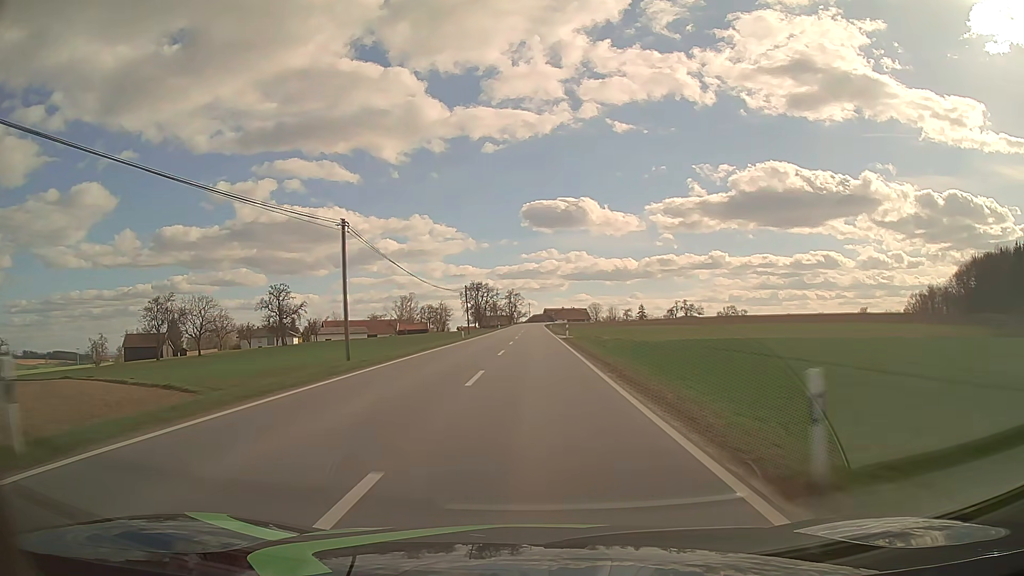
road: tertiary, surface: asphalt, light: Day
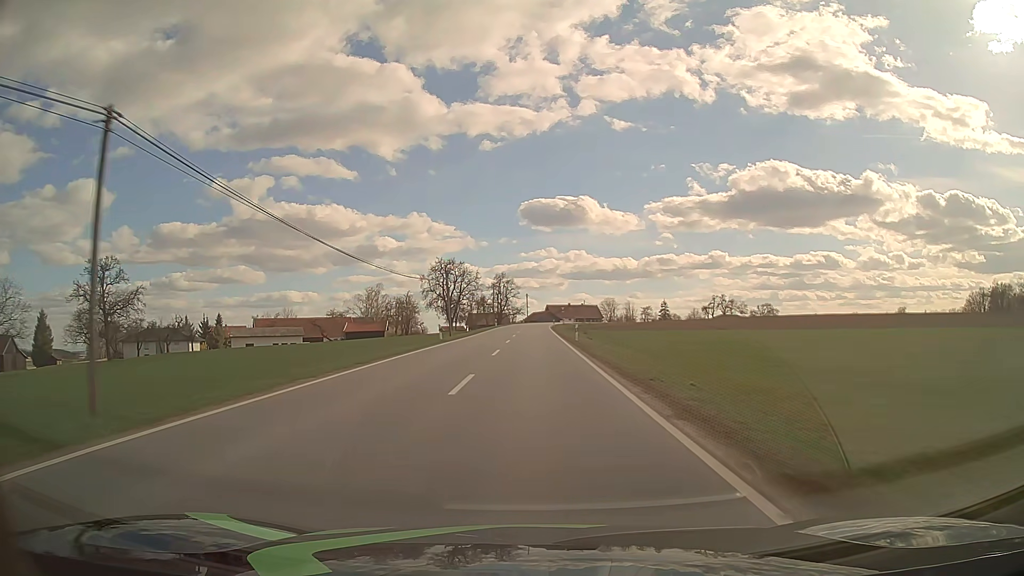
(+0.1, +62.4) m; 0°
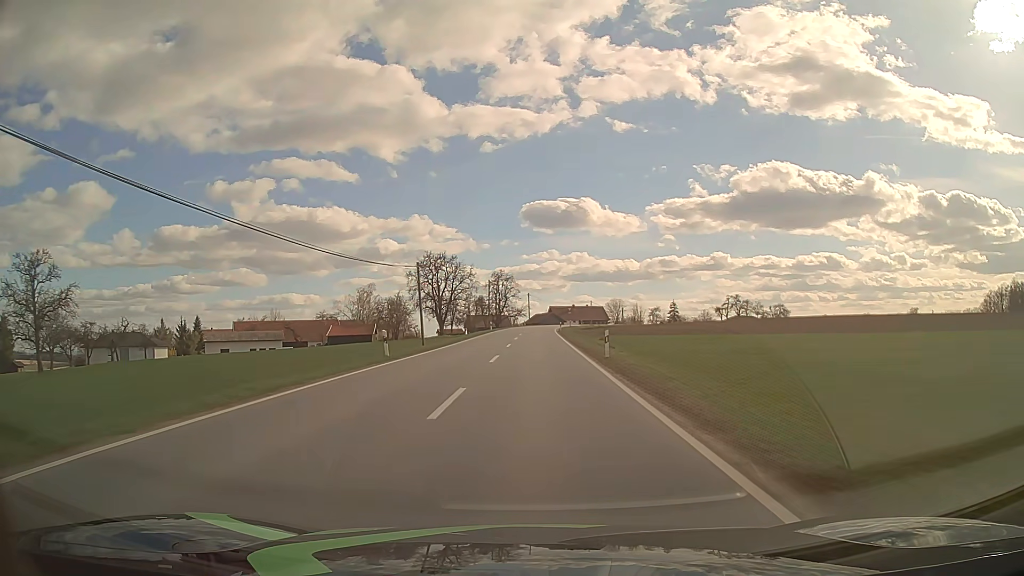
(0.0, +14.7) m; 0°
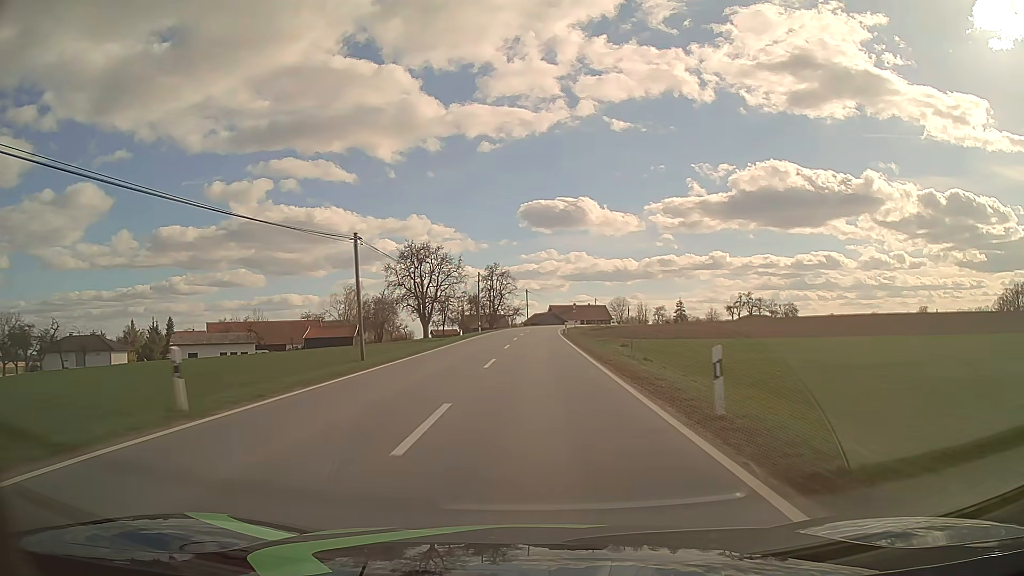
(0.0, +14.3) m; 0°
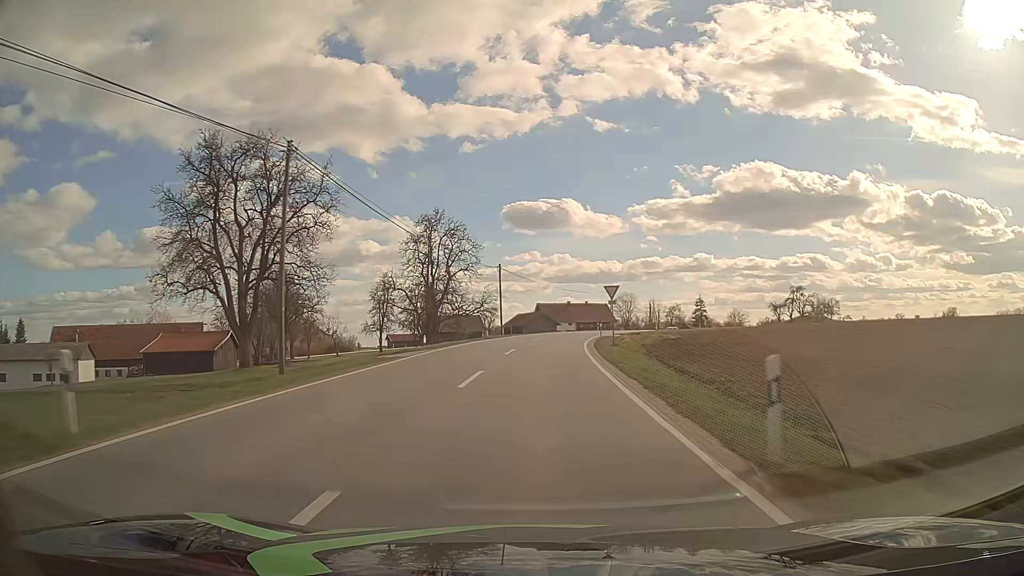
(+0.4, +53.5) m; +1°
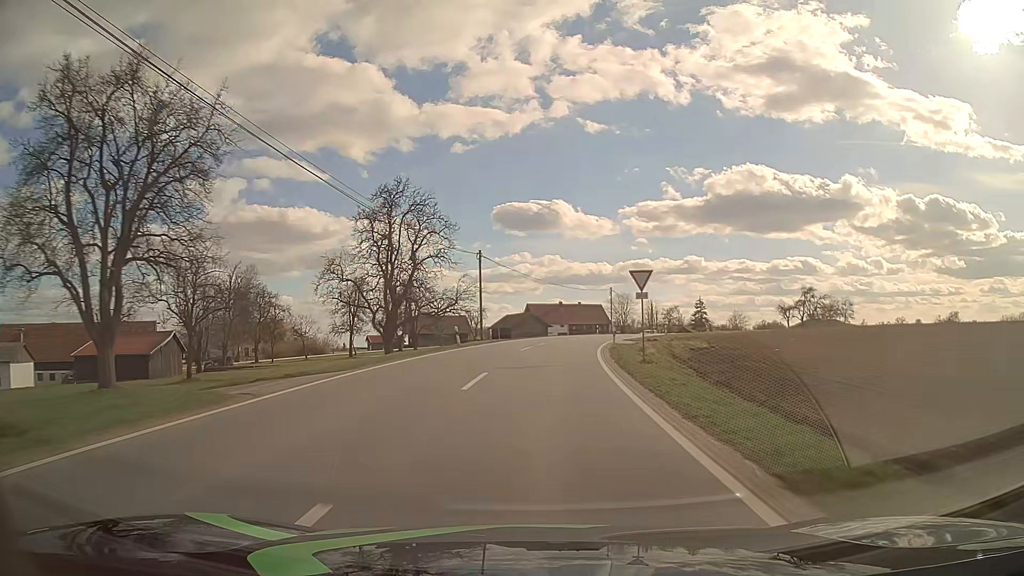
(+0.1, +12.3) m; +1°
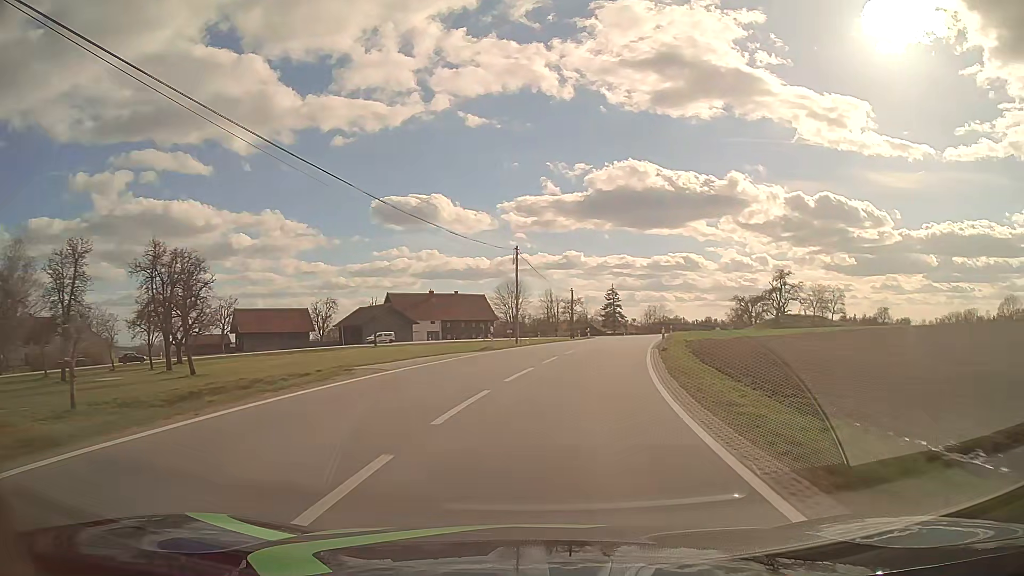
(+3.3, +44.5) m; +10°
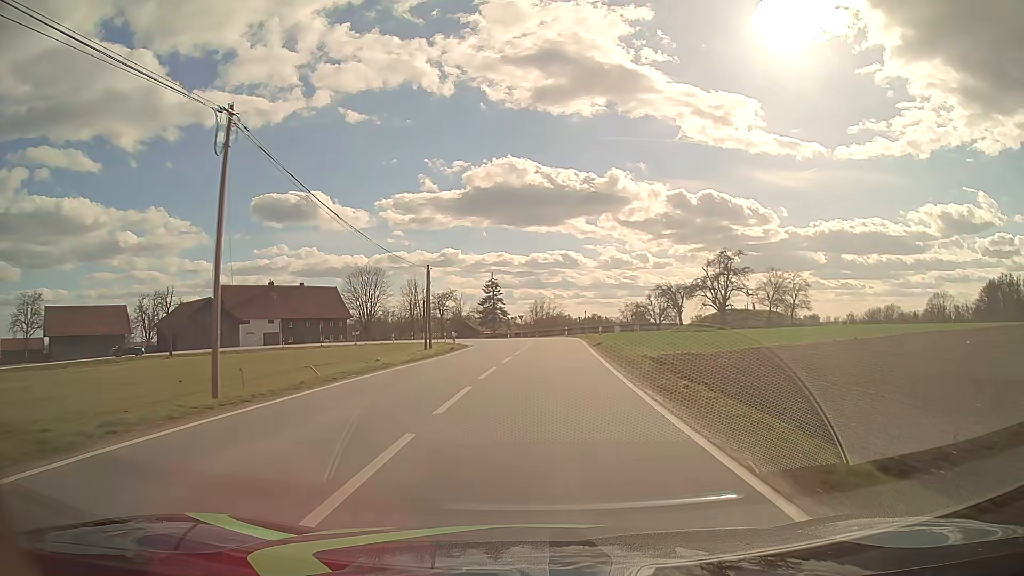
(+2.8, +28.1) m; +10°
(0, +10) (+1, +20) (+1, +30) (+1, +40) (+1, +50) (+1, +60) (-1, +70) (-4, +79) (-9, +88) (-16, +94) m
